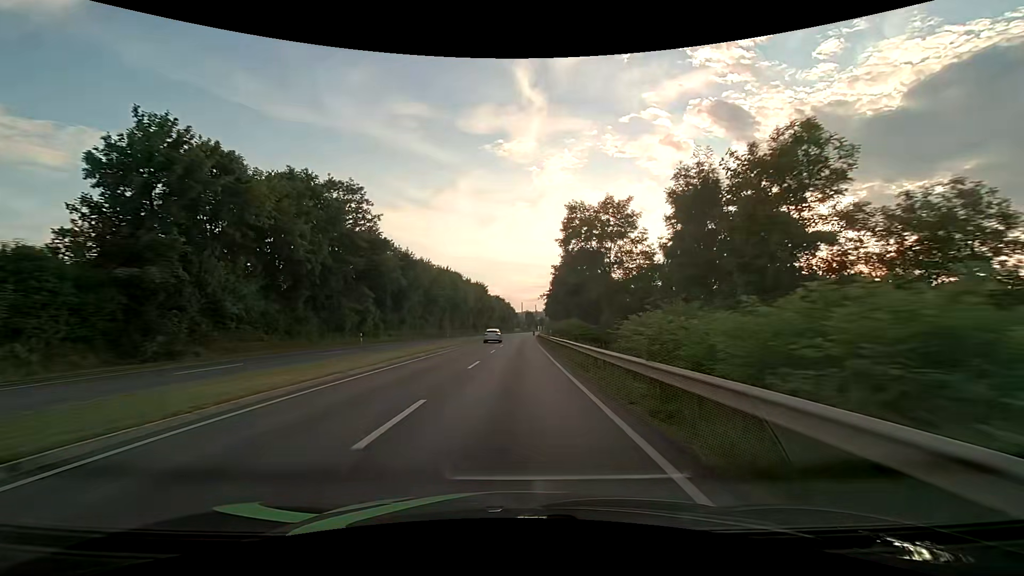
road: primary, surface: asphalt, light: Day
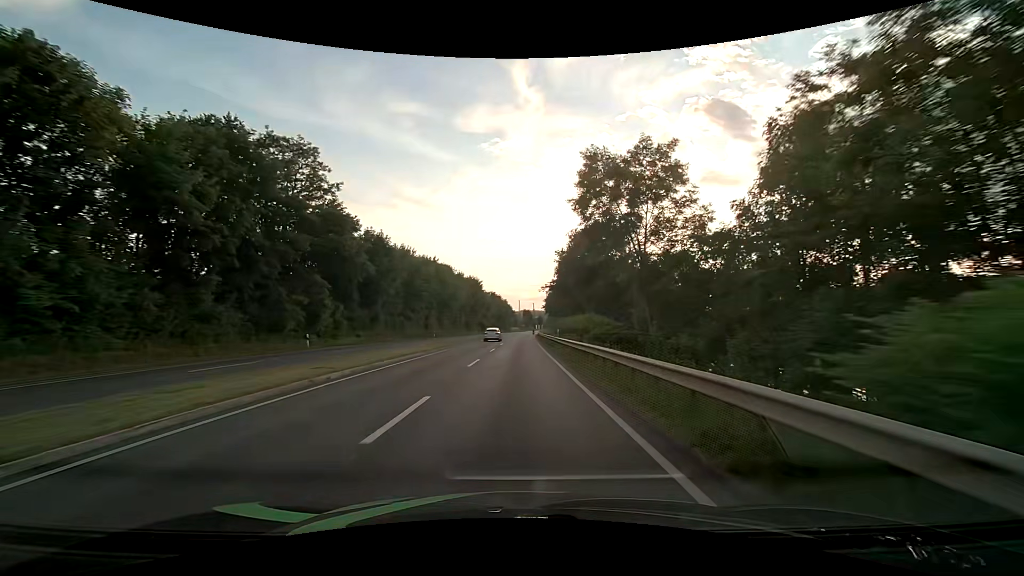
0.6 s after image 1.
(0.0, +11.8) m; 0°
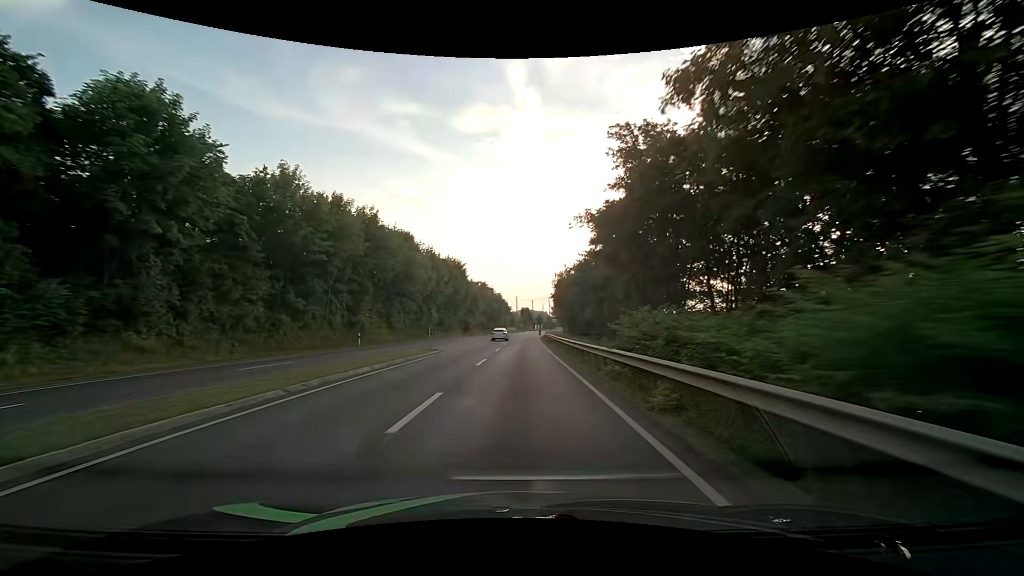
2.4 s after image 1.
(+0.2, +35.5) m; 0°
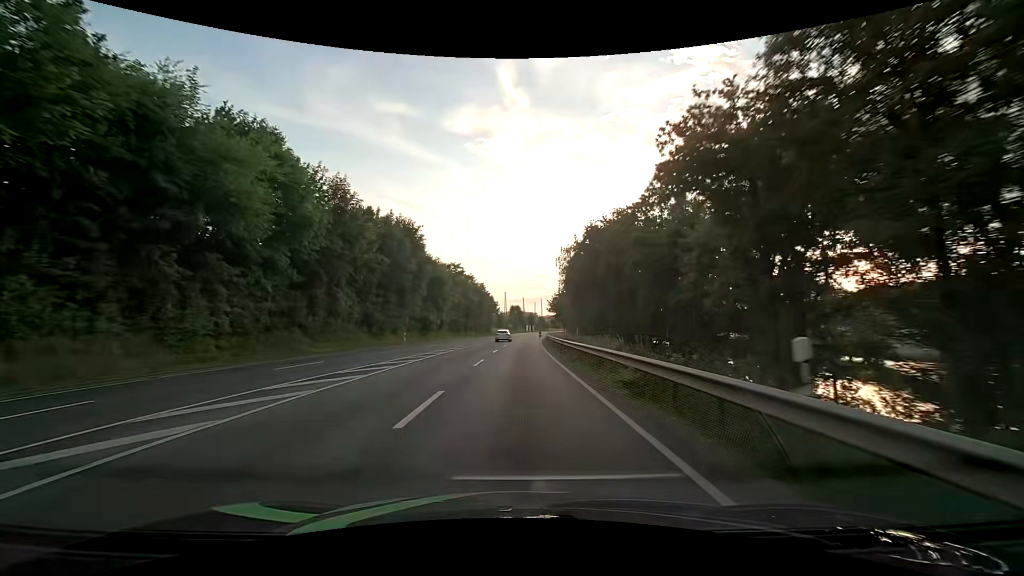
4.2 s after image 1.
(+0.3, +35.7) m; +1°
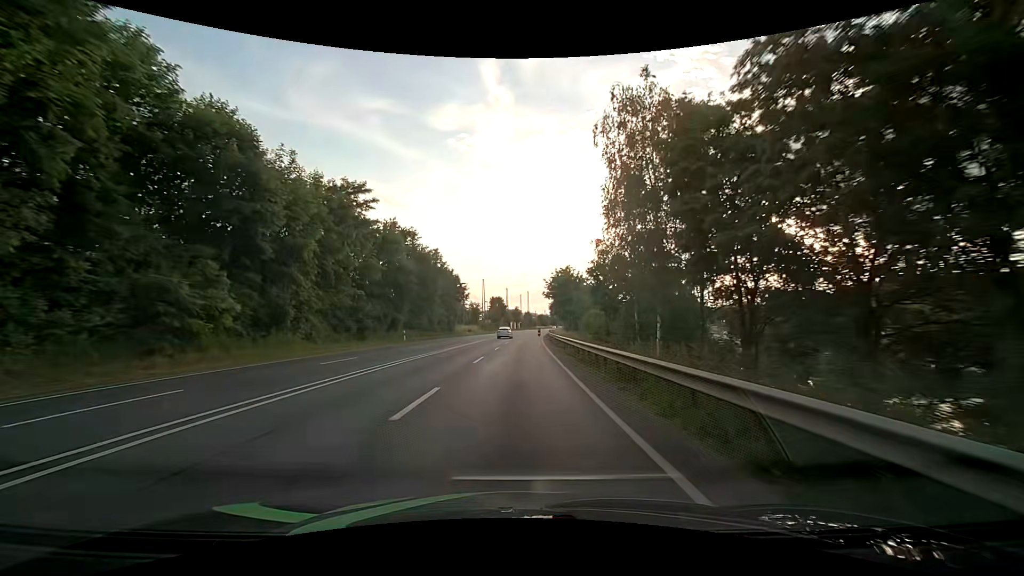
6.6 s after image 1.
(+1.0, +47.6) m; +2°
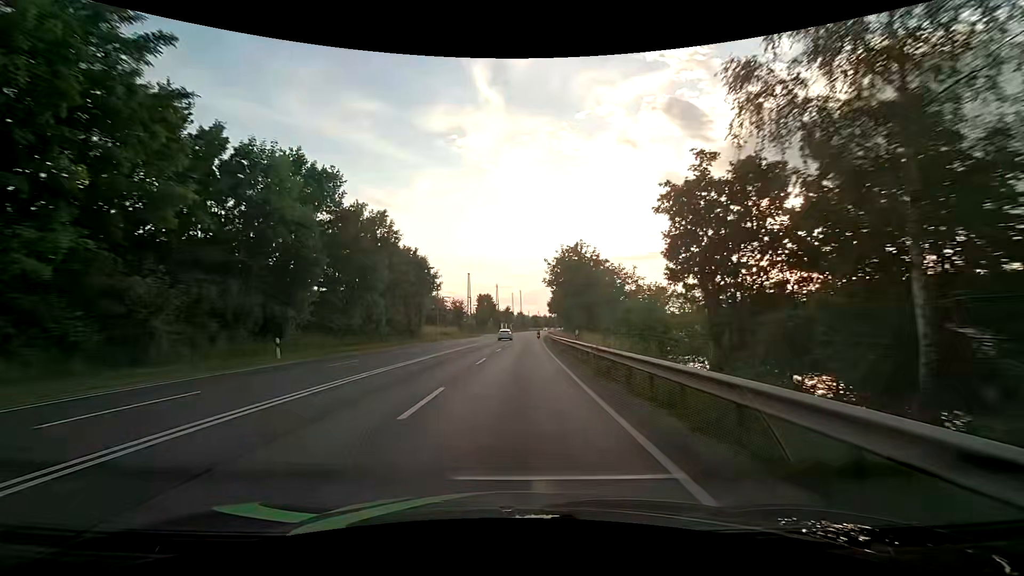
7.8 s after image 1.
(+0.1, +23.8) m; +1°
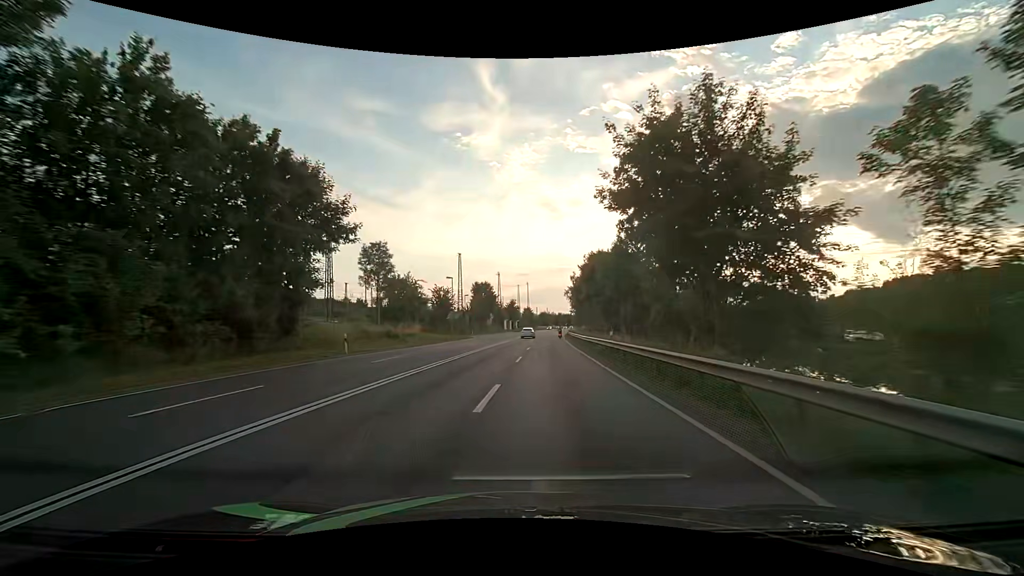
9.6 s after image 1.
(-0.5, +35.6) m; -1°
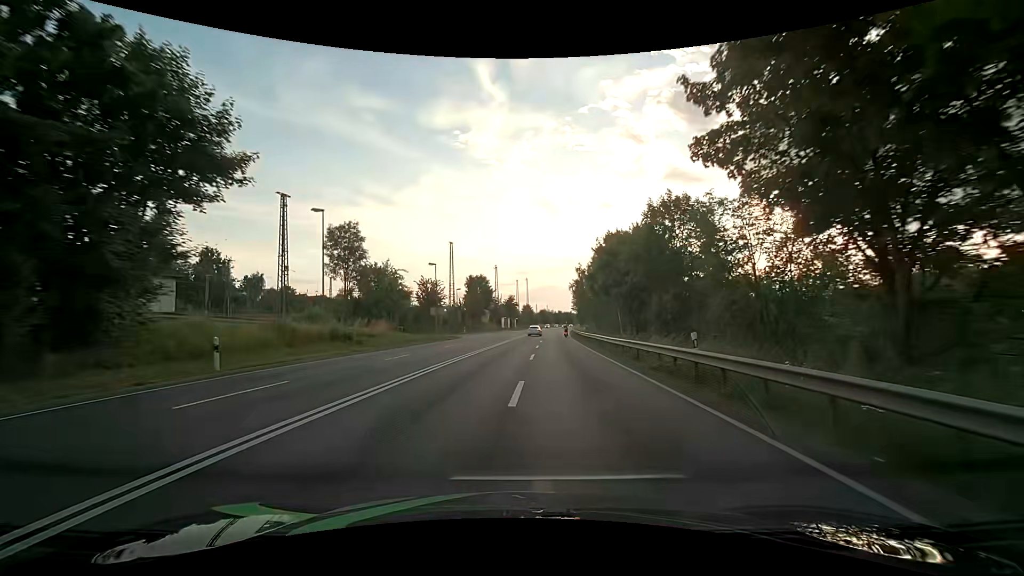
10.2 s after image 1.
(0.0, +11.8) m; 0°
(0, +10) (0, +20) (0, +30) (+1, +40) (+1, +50) (+2, +60) (+3, +70) (+3, +80) (+4, +90) (+5, +100) m
